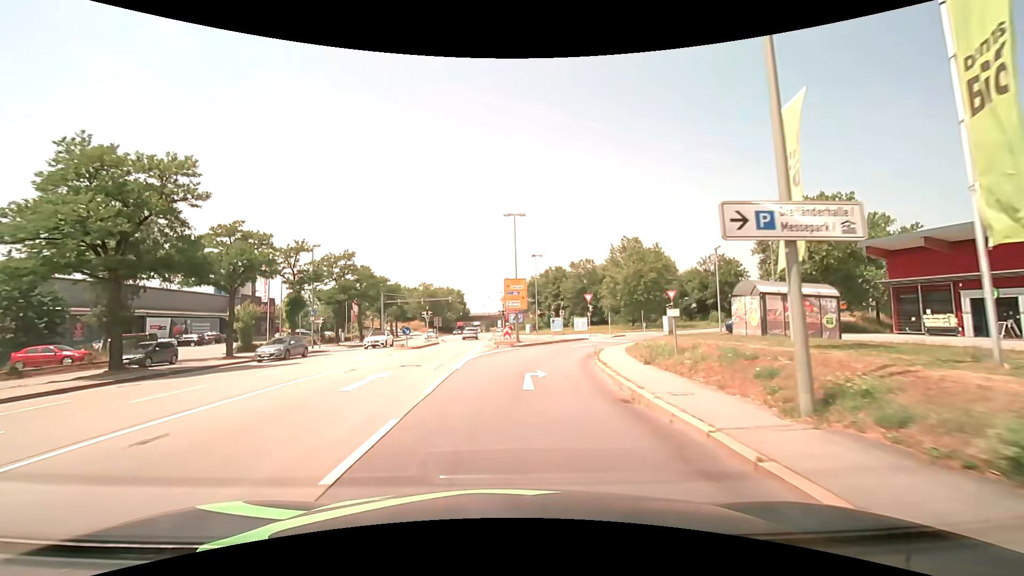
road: primary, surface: asphalt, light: Day
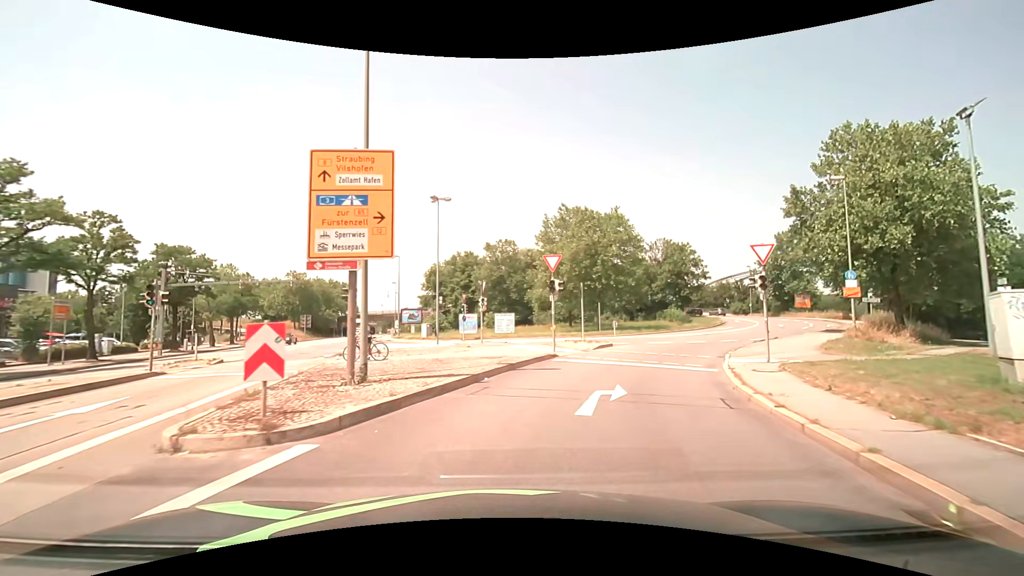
(+1.6, +26.9) m; +11°
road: primary_link
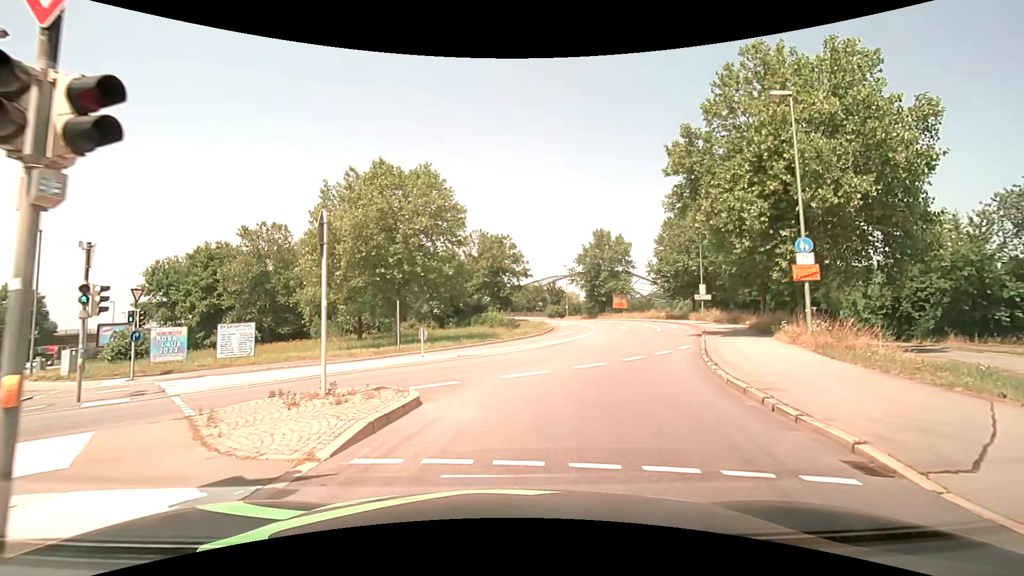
(+2.9, +17.0) m; +23°
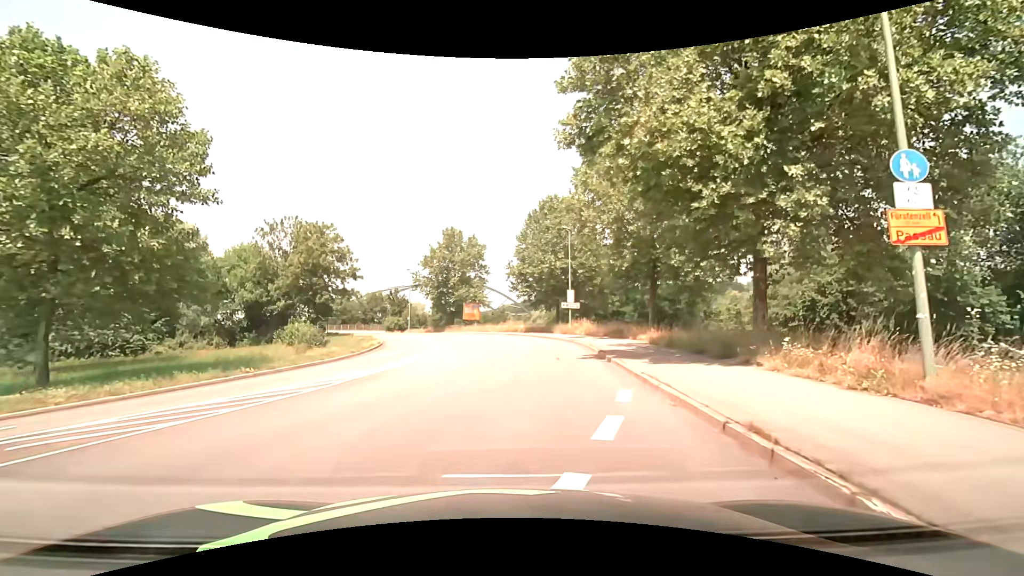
(+2.1, +13.8) m; +16°
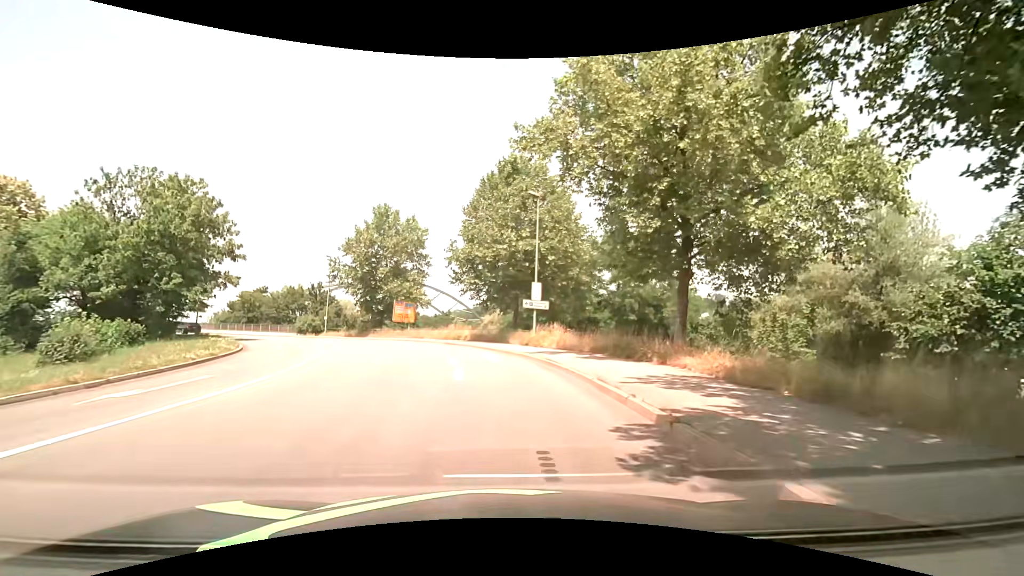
(+0.9, +14.9) m; +6°
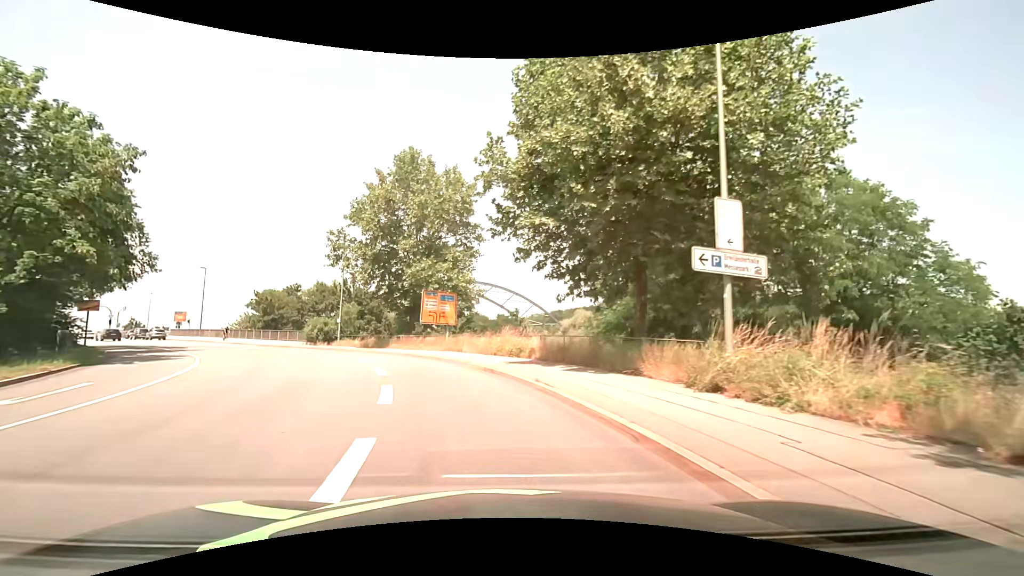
(-0.9, +21.7) m; -8°
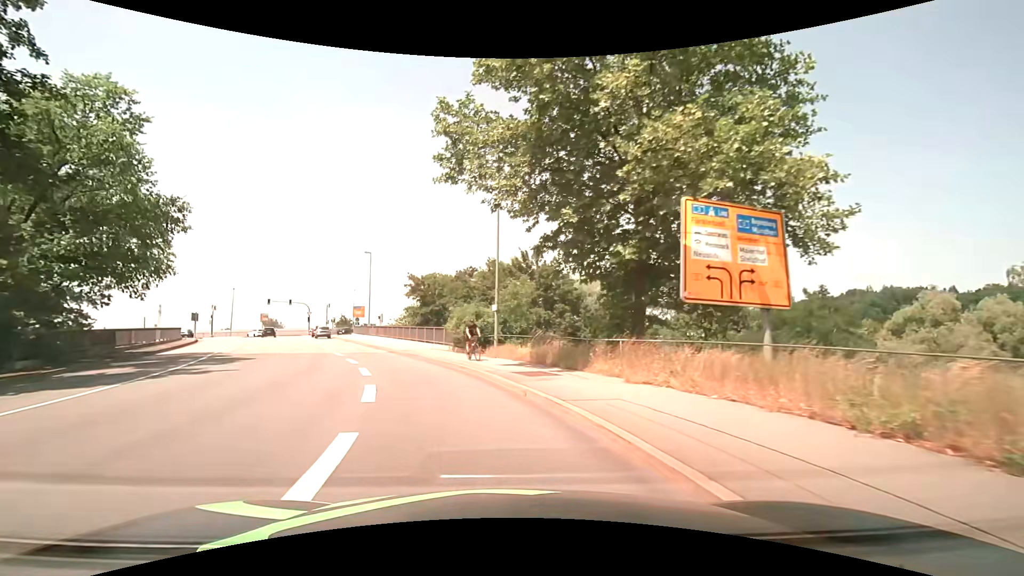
(-4.7, +23.5) m; -23°
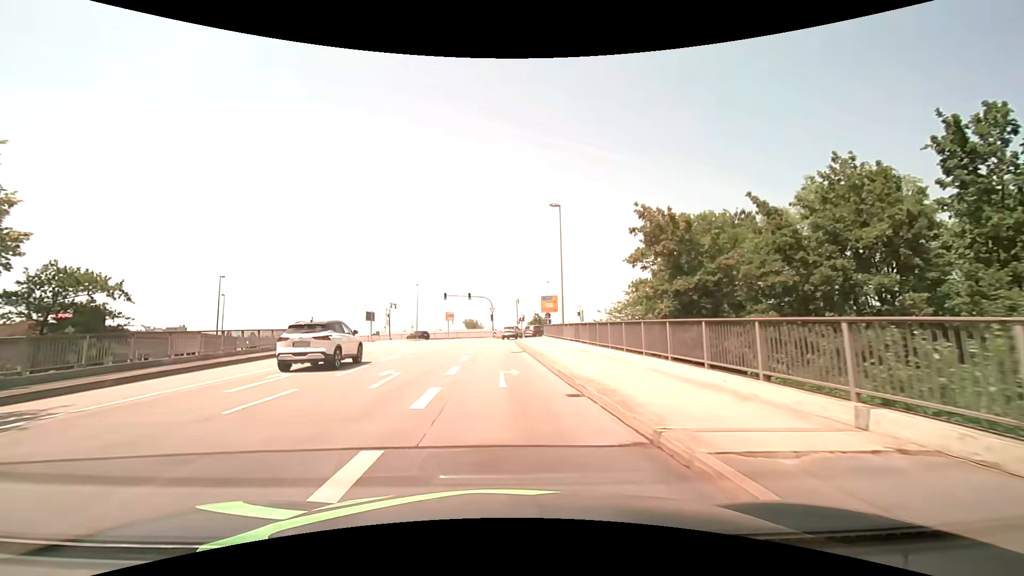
(-5.6, +24.7) m; -23°
(0, +10) (0, +20) (-1, +30) (-1, +40) (-1, +50) (0, +60) (+4, +69) (+12, +76) (+21, +79) (+31, +80) m
